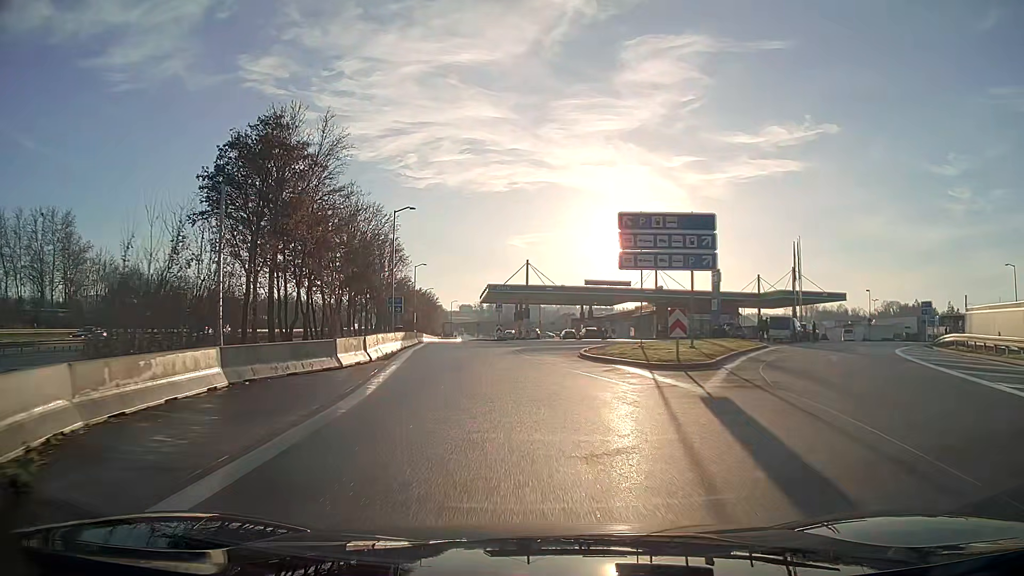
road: service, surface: asphalt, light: Day
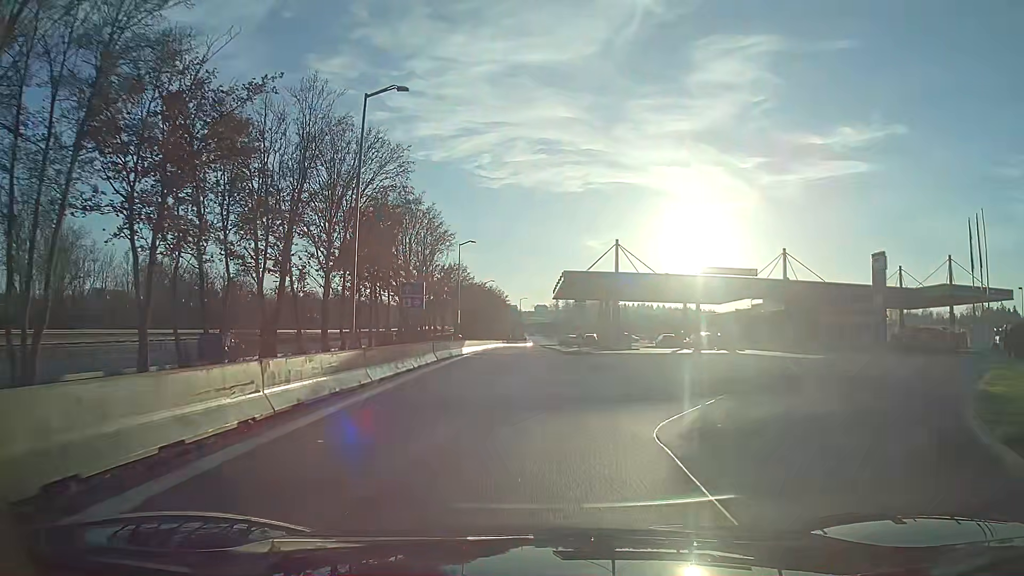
(-1.1, +21.9) m; -6°
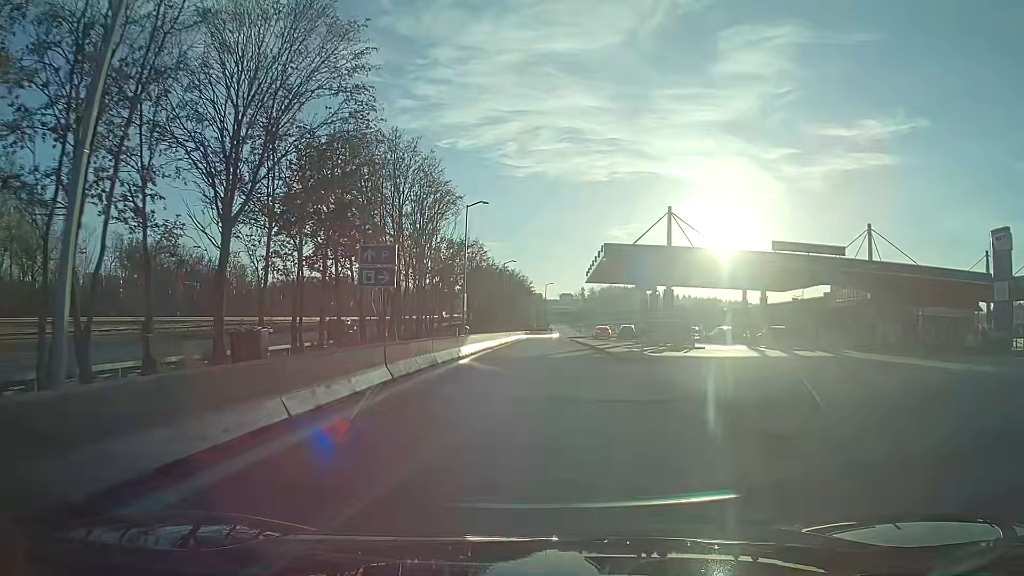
(-0.3, +13.1) m; -2°
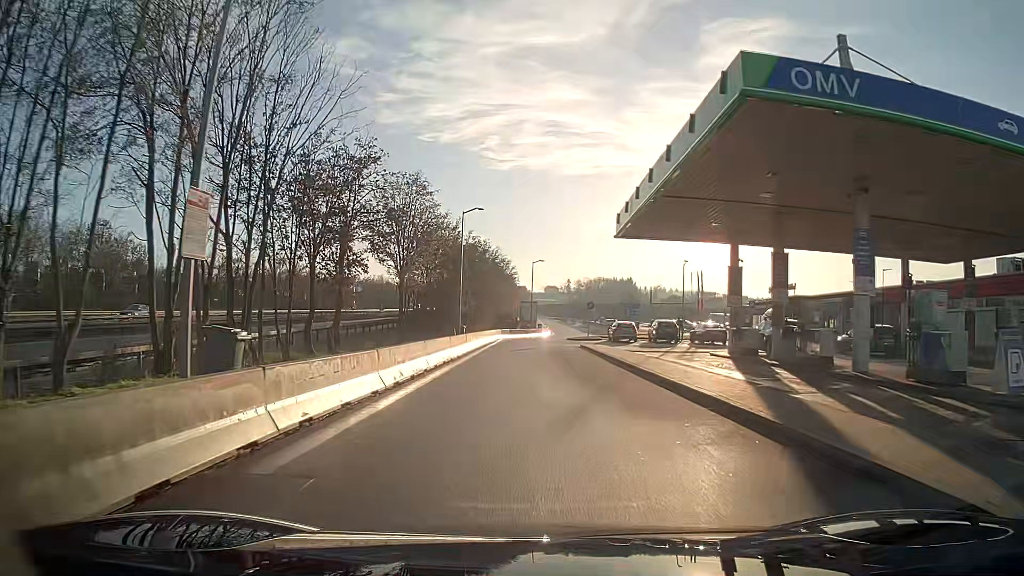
(+0.3, +30.8) m; +1°
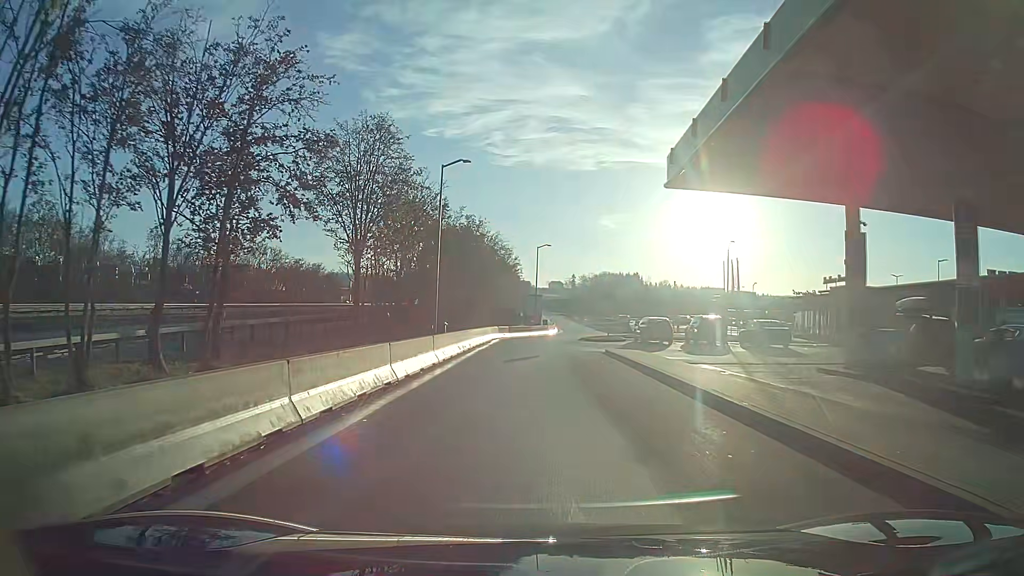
(0.0, +11.5) m; 0°
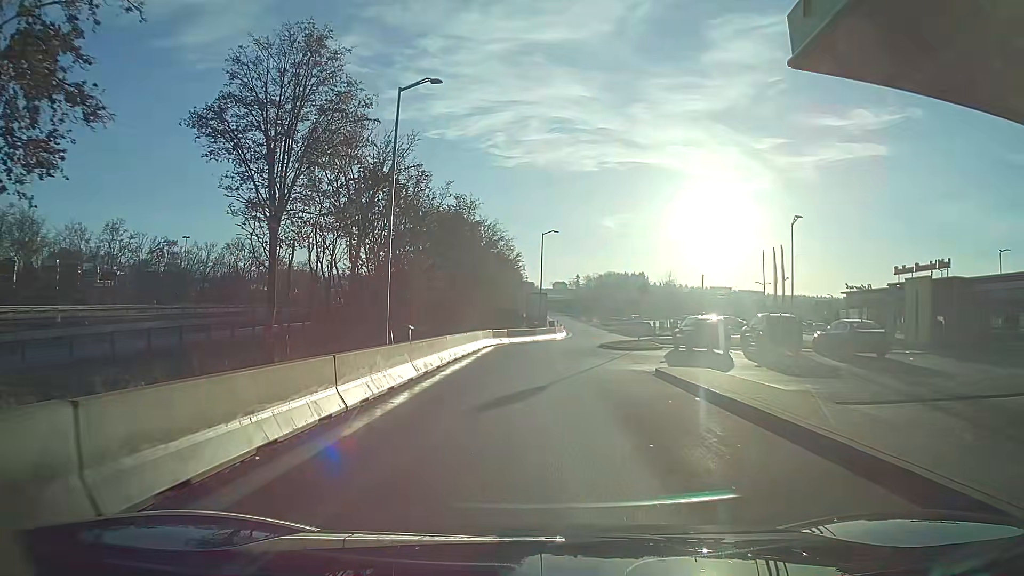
(0.0, +10.6) m; 0°
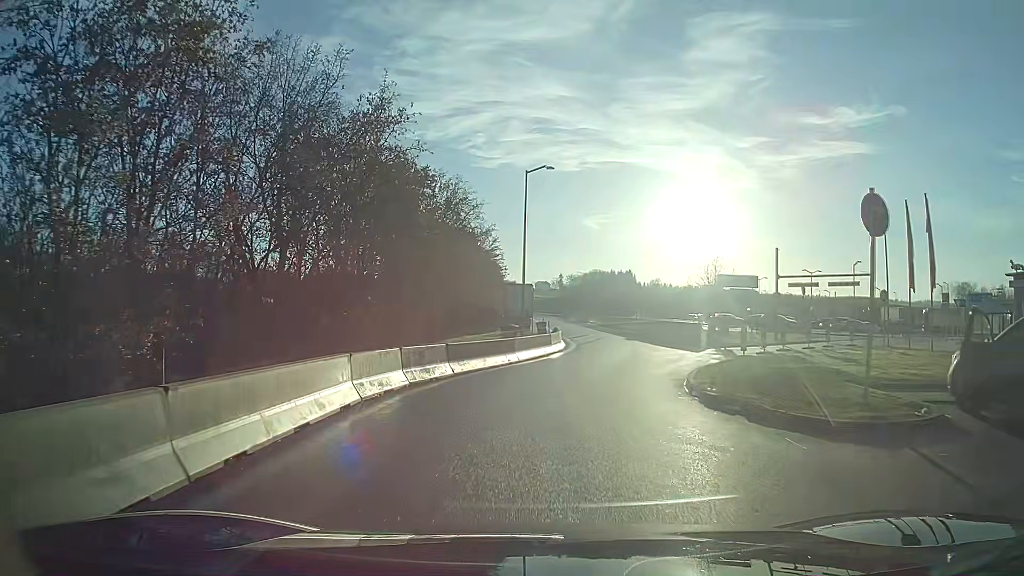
(+0.2, +22.4) m; +2°
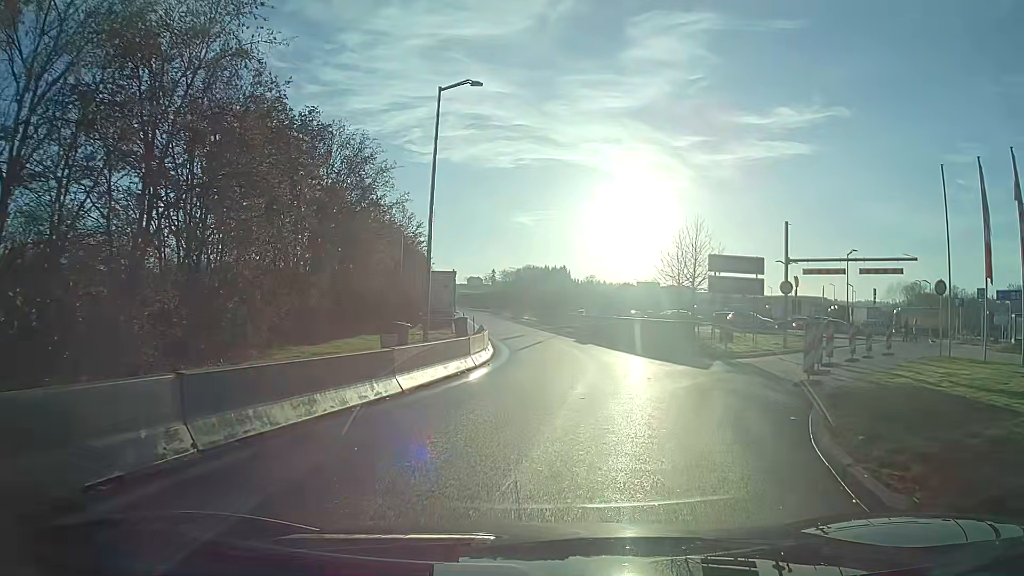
(+0.5, +10.8) m; +6°
(+1, +10) (+6, +19) (+12, +26) (+19, +33) (+27, +40) (+32, +49) (+33, +58) (+32, +68) (+30, +78) (+29, +88) m
